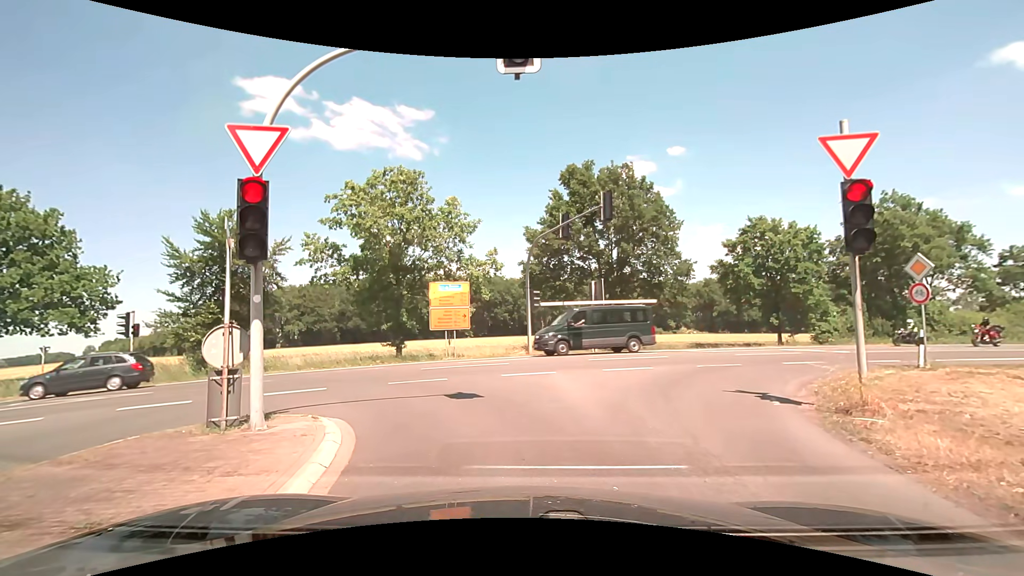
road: secondary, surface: asphalt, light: Day
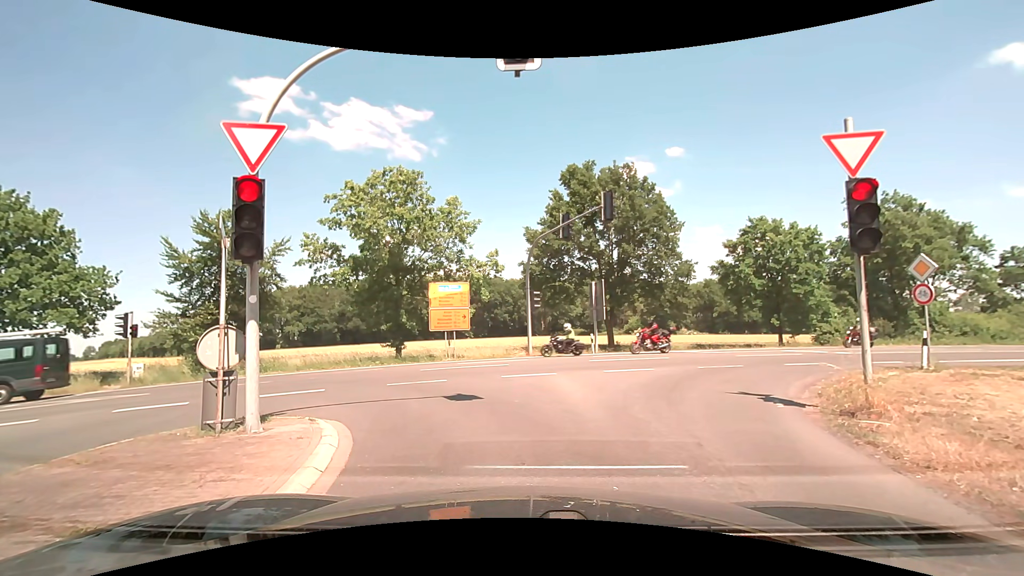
(0.0, +0.2) m; 0°
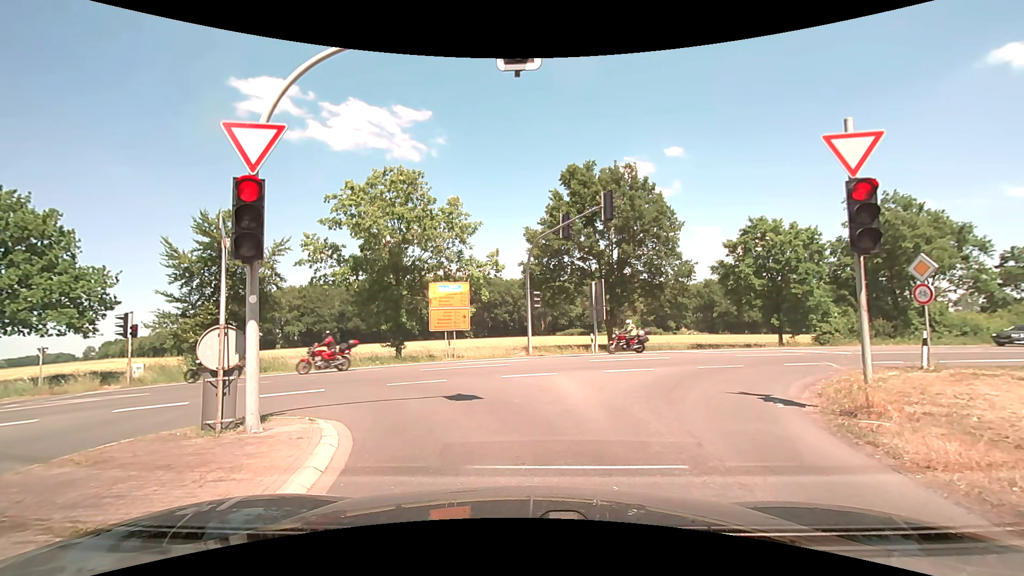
(0.0, 0.0) m; 0°
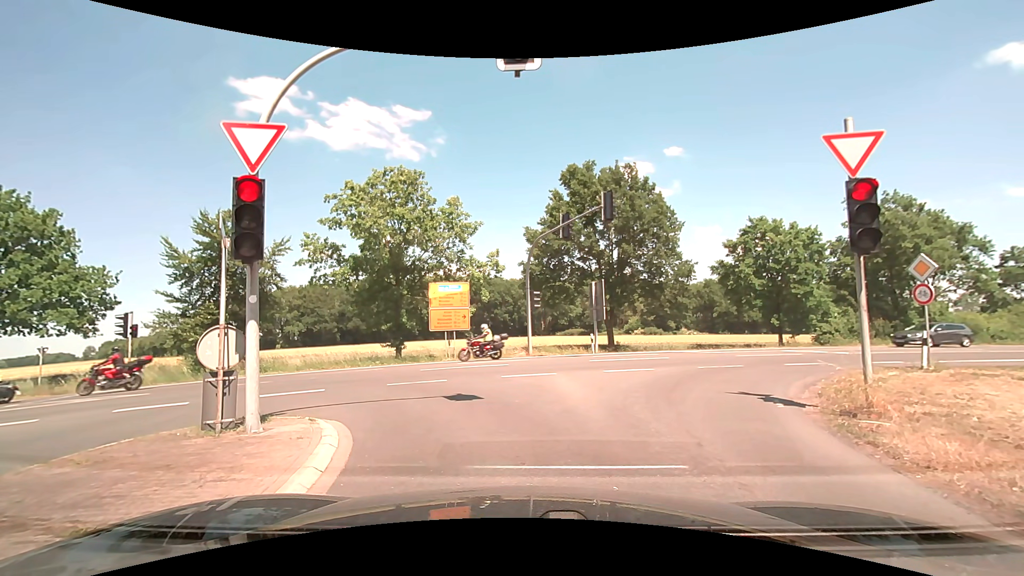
(0.0, 0.0) m; 0°
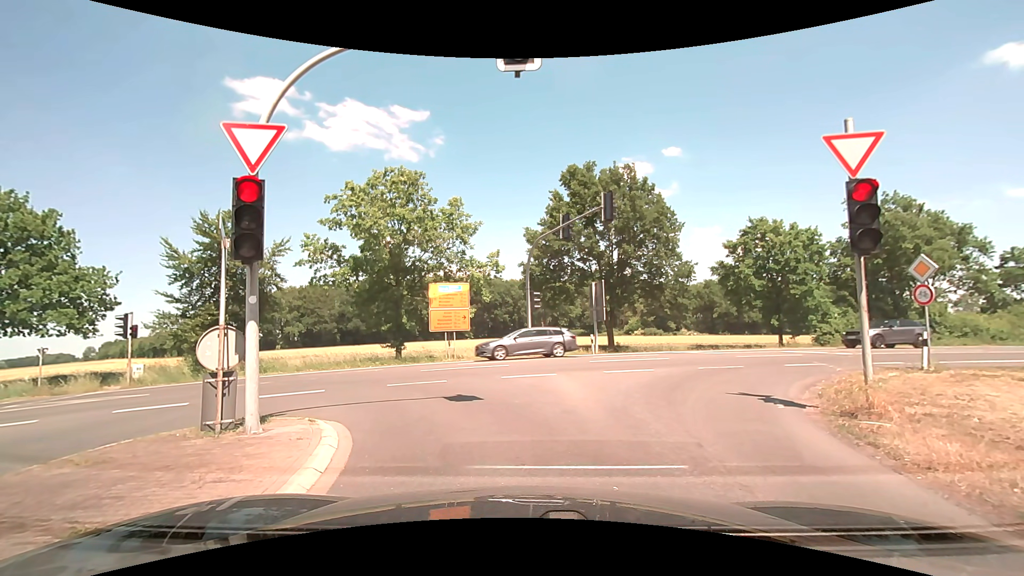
(0.0, 0.0) m; 0°
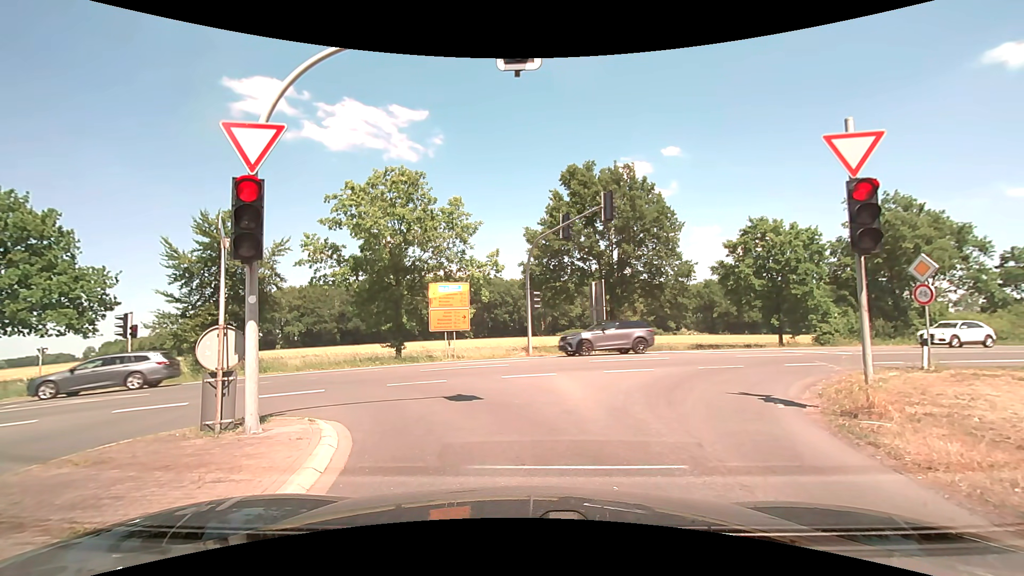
(0.0, 0.0) m; 0°
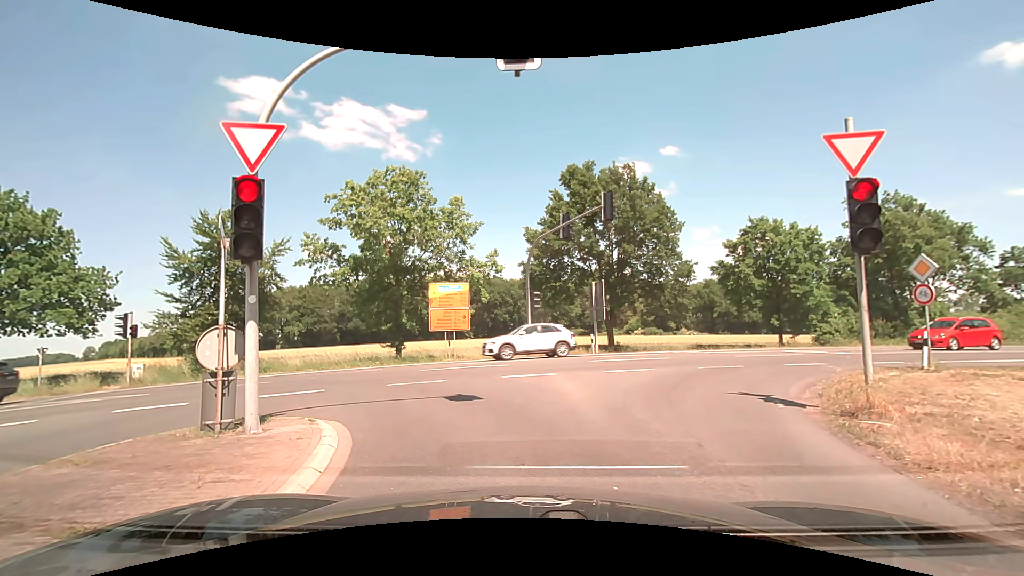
(0.0, 0.0) m; 0°
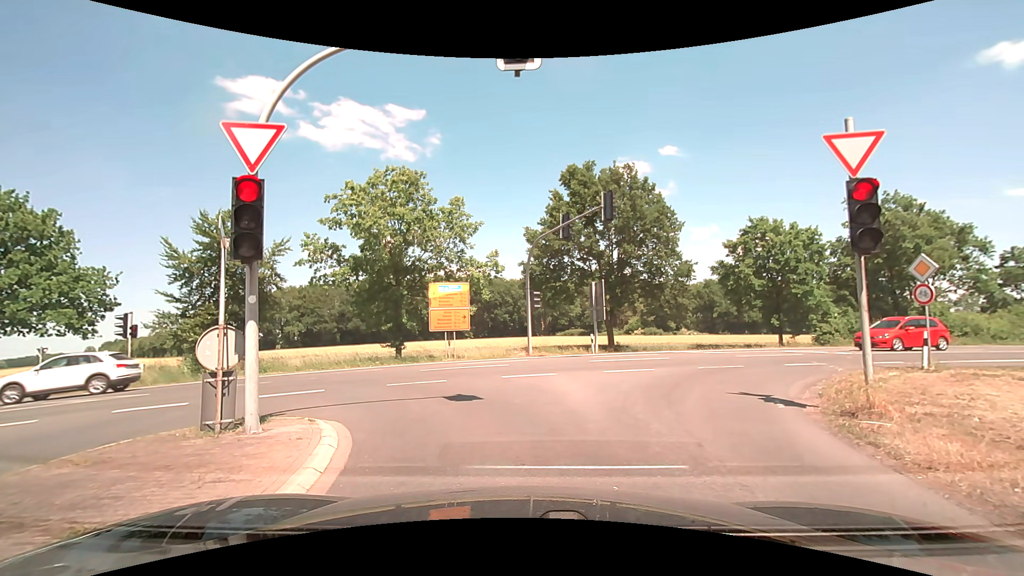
(0.0, 0.0) m; 0°
(-1, +10) (-7, +18) (-17, +20) (-26, +19) (-36, +16) (-46, +13) (-55, +10) (-65, +7) (-74, +5) (-84, +2) m
